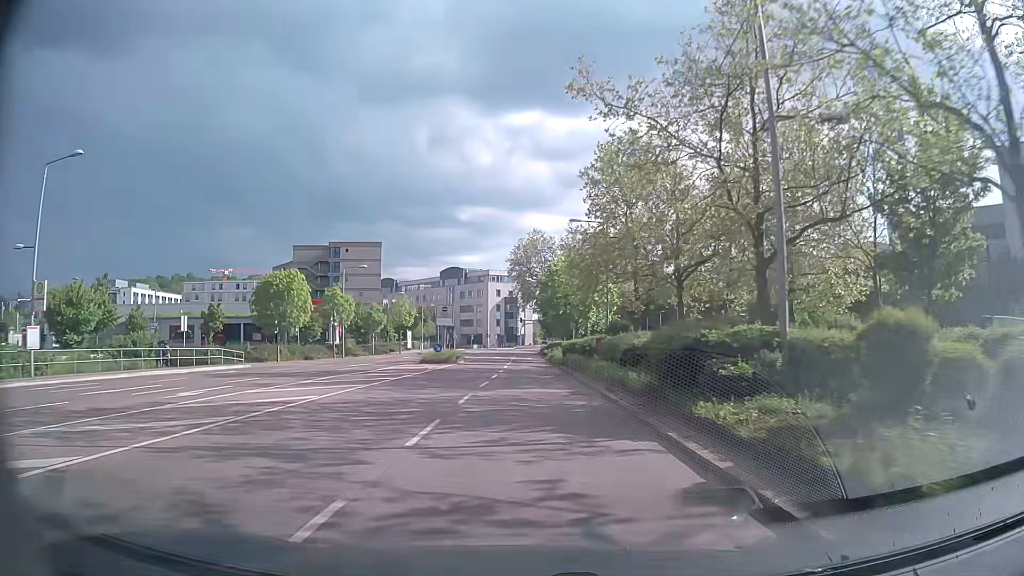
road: secondary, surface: asphalt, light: Day
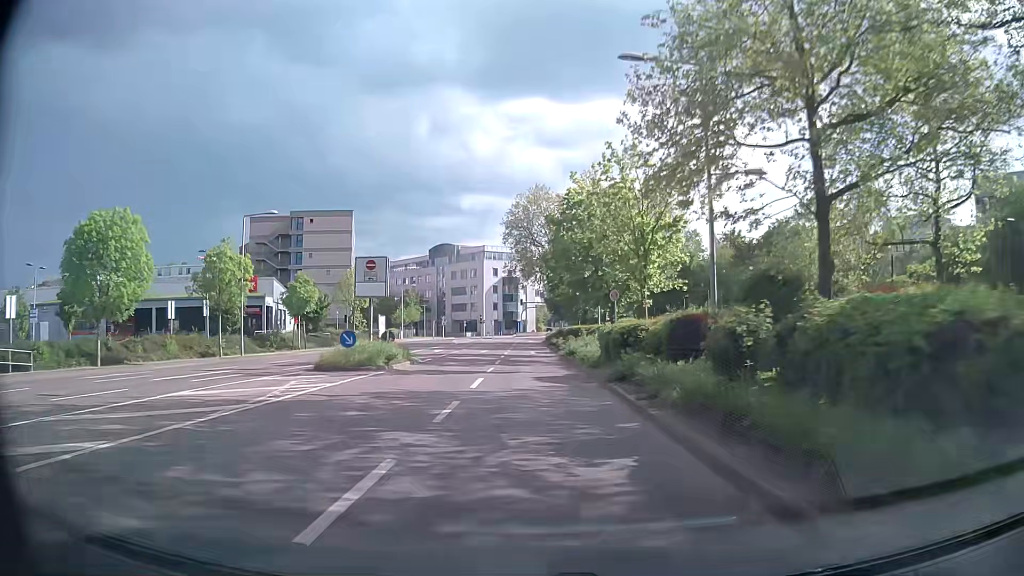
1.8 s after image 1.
(0.0, +22.7) m; 0°
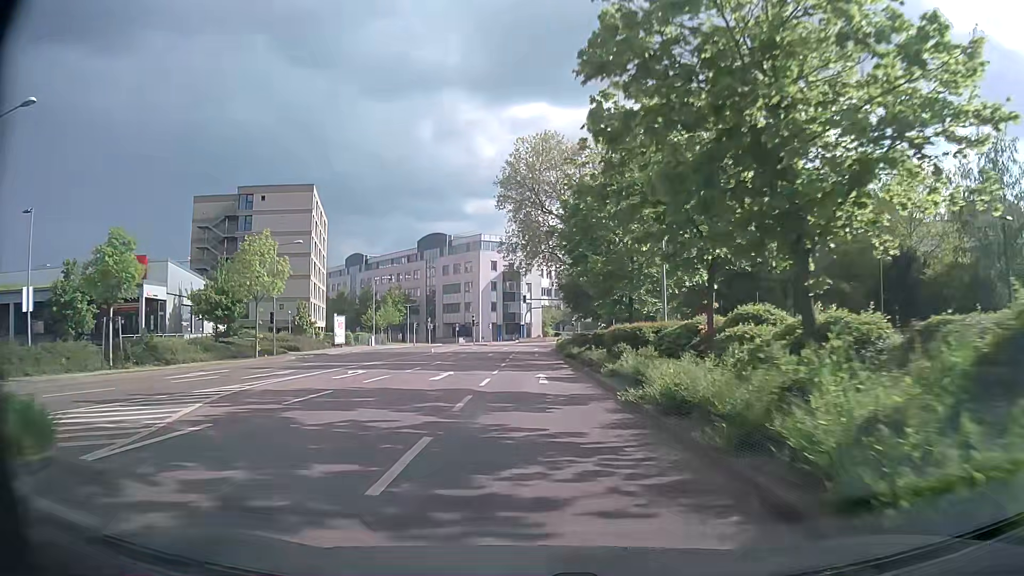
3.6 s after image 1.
(-0.1, +22.7) m; 0°
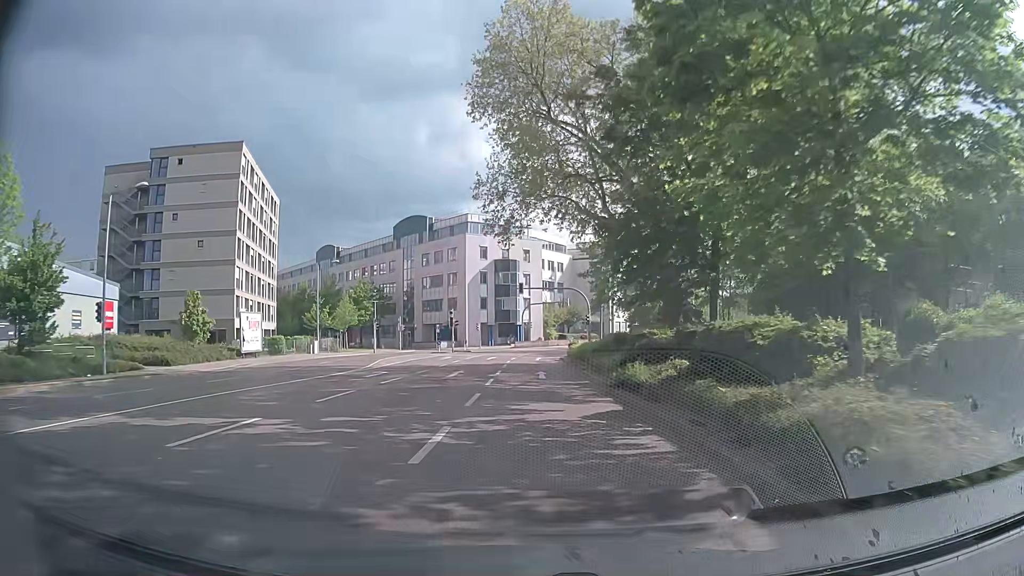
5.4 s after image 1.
(-0.1, +22.5) m; 0°
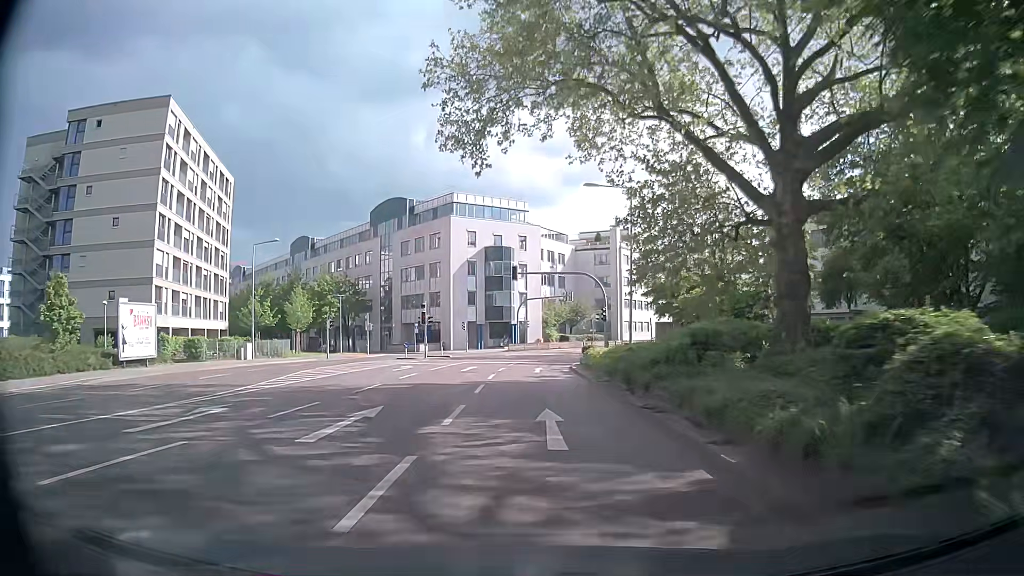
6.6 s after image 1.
(+0.1, +14.8) m; +1°
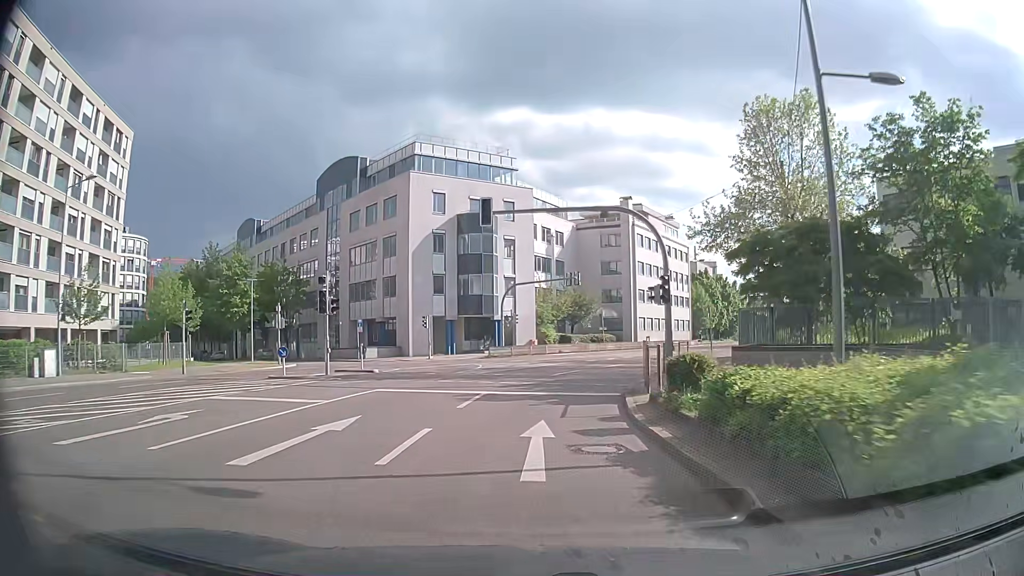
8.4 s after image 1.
(0.0, +21.9) m; 0°
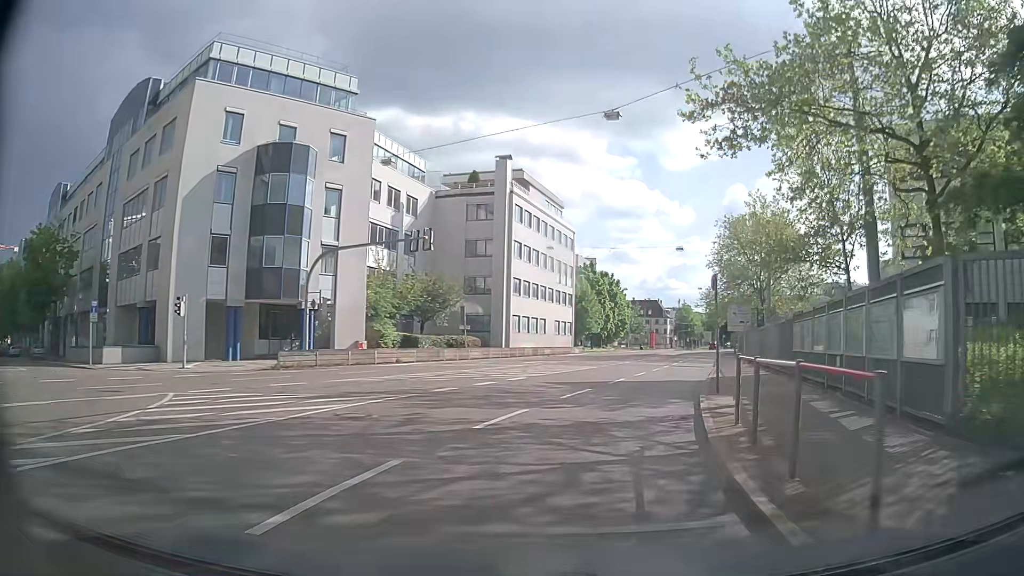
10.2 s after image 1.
(+1.6, +21.1) m; +12°
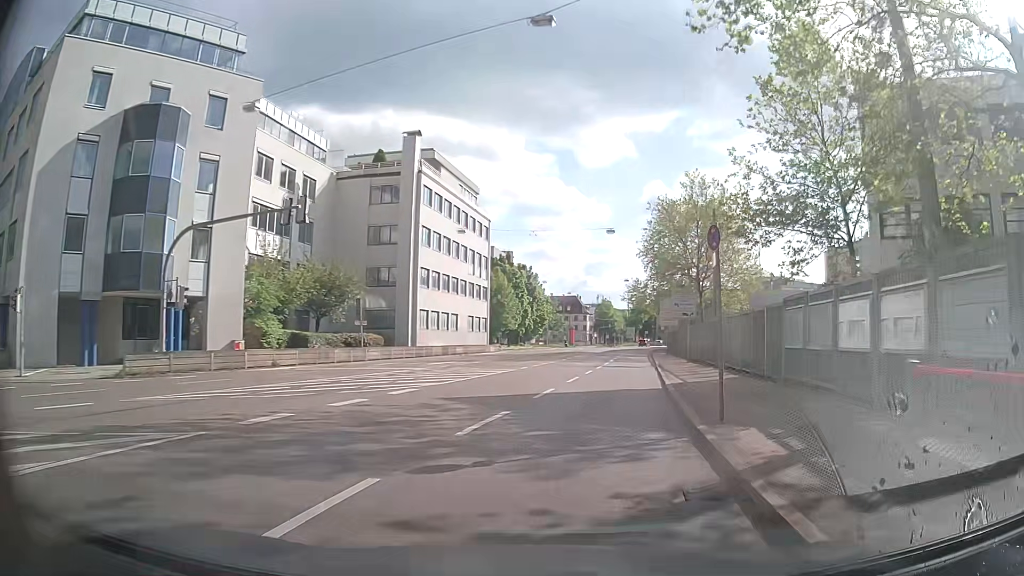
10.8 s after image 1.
(+0.4, +6.9) m; +7°
(+1, +10) (+2, +20) (+4, +30) (+6, +40) (+7, +49) (+9, +59) (+11, +69) (+13, +79) (+14, +89) (+16, +99) m
